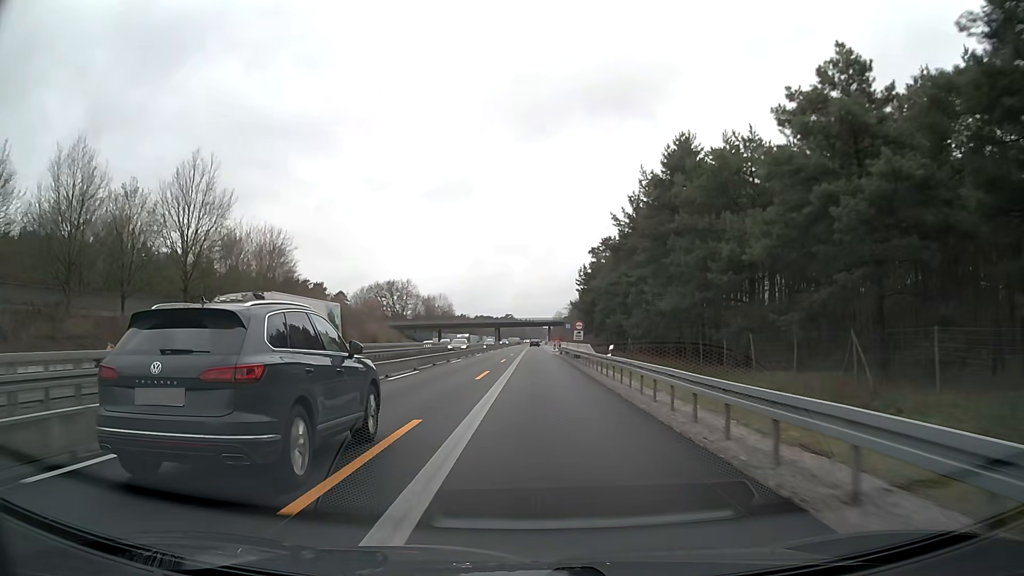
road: motorway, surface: asphalt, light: Day
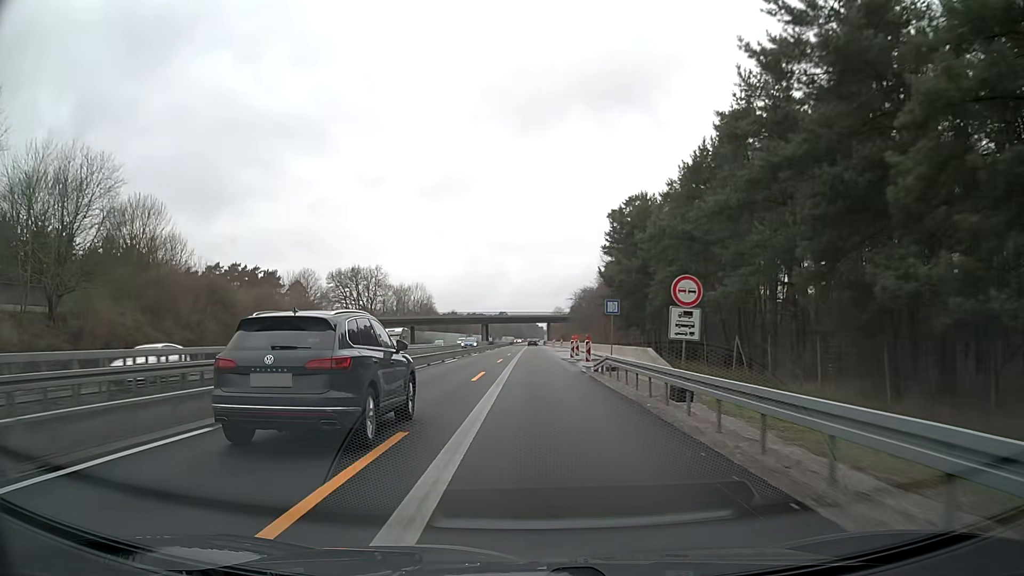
(+0.2, +37.6) m; 0°
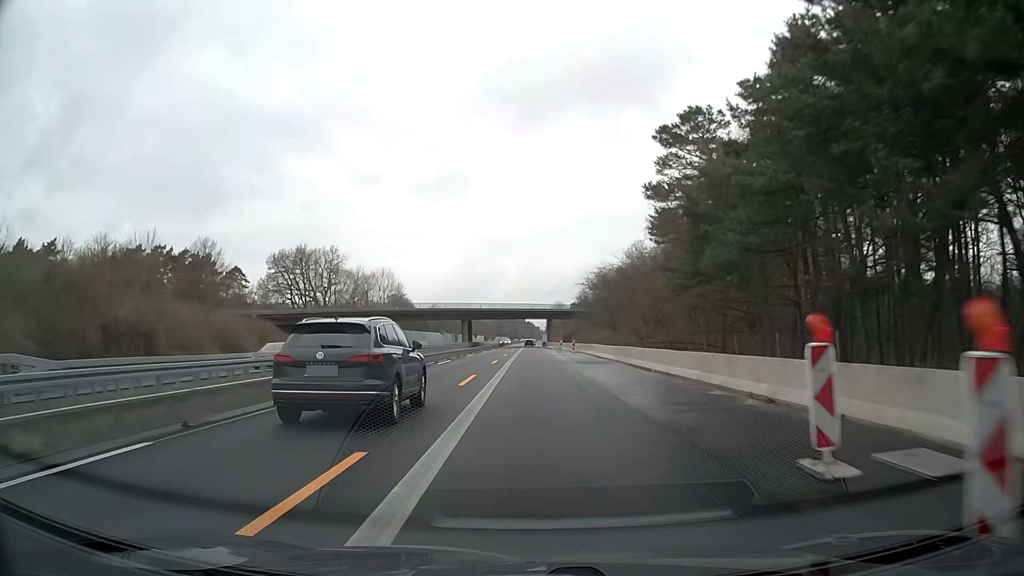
(+0.2, +37.6) m; 0°
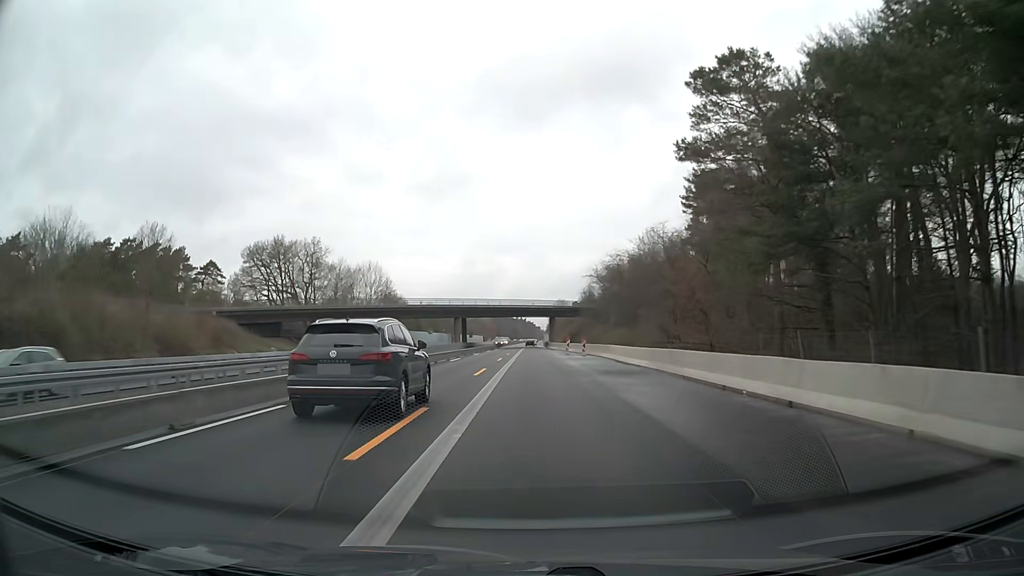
(0.0, +12.5) m; 0°
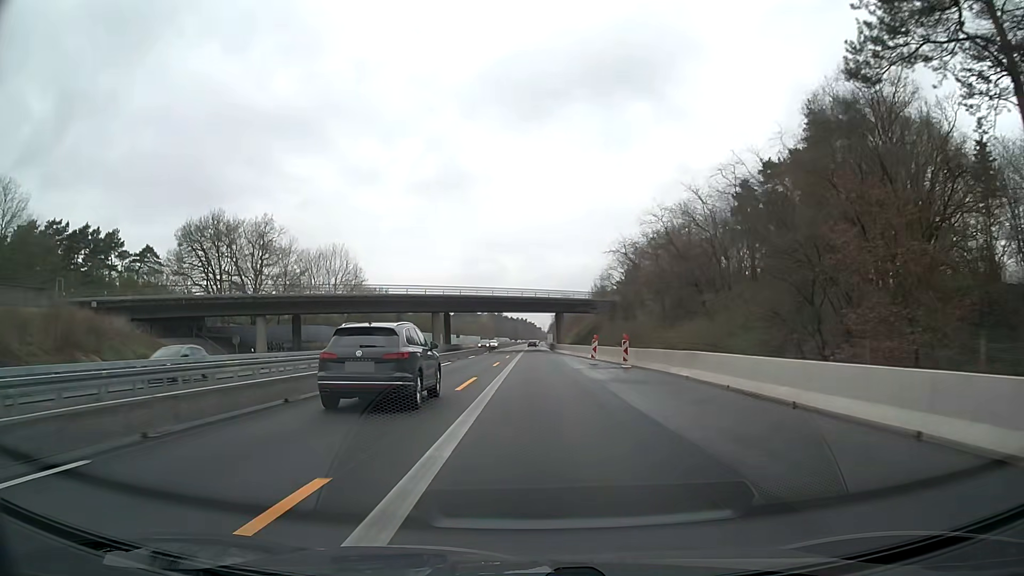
(0.0, +25.0) m; 0°
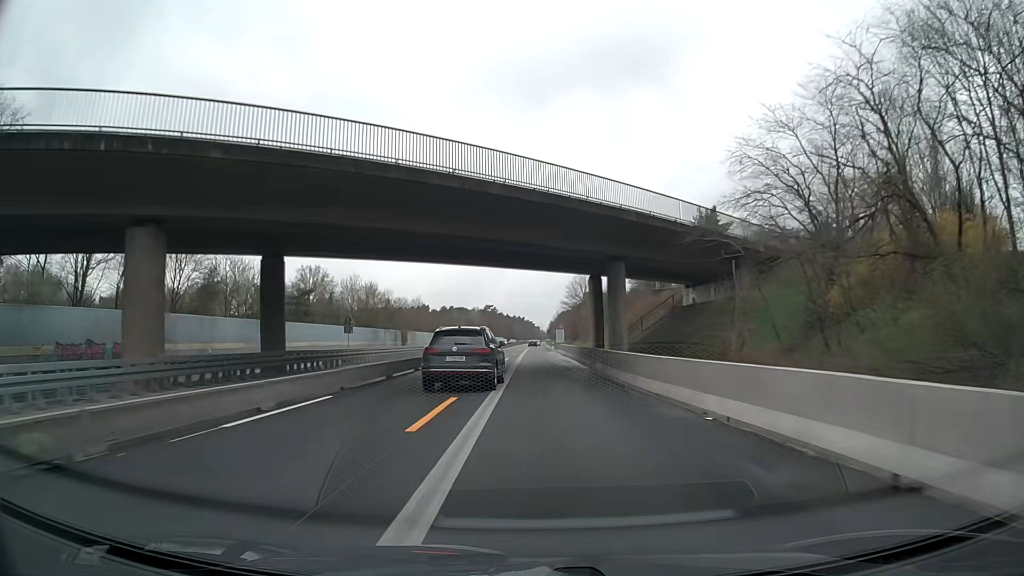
(0.0, +62.4) m; 0°
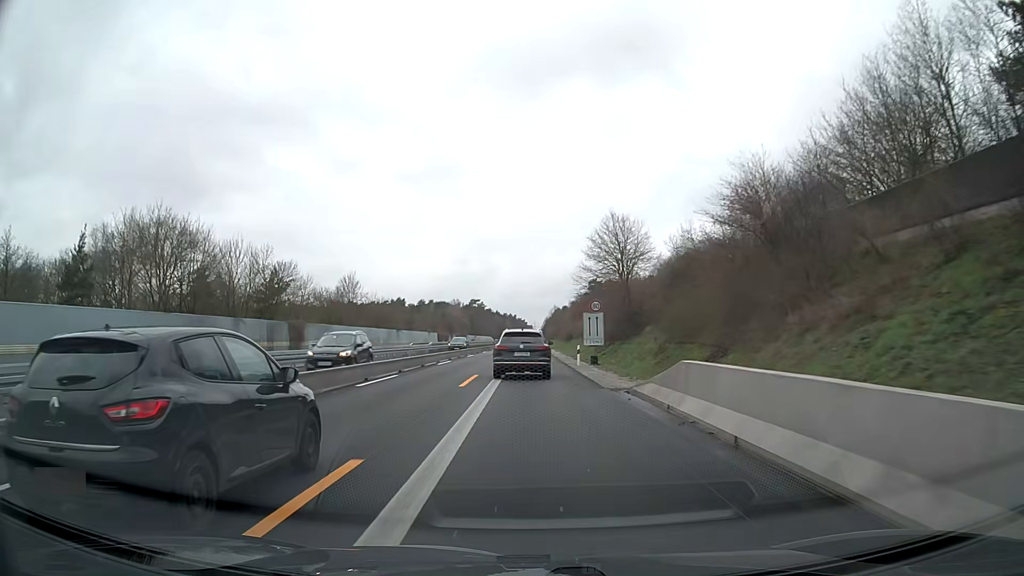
(+0.1, +62.4) m; +1°
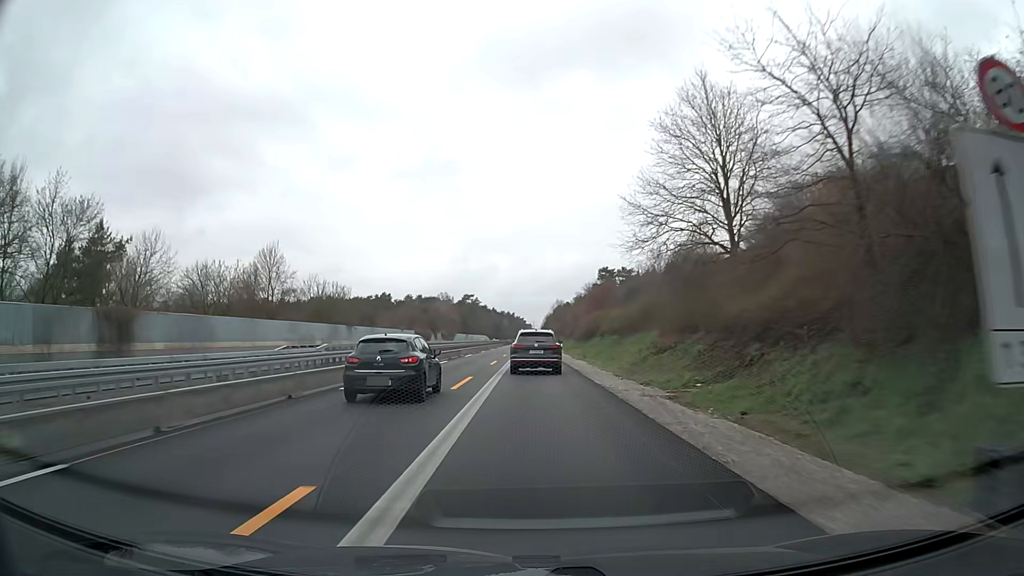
(+0.1, +37.5) m; 0°
(0, +10) (0, +20) (0, +30) (0, +40) (0, +50) (0, +60) (0, +70) (0, +80) (0, +90) (0, +100) m
